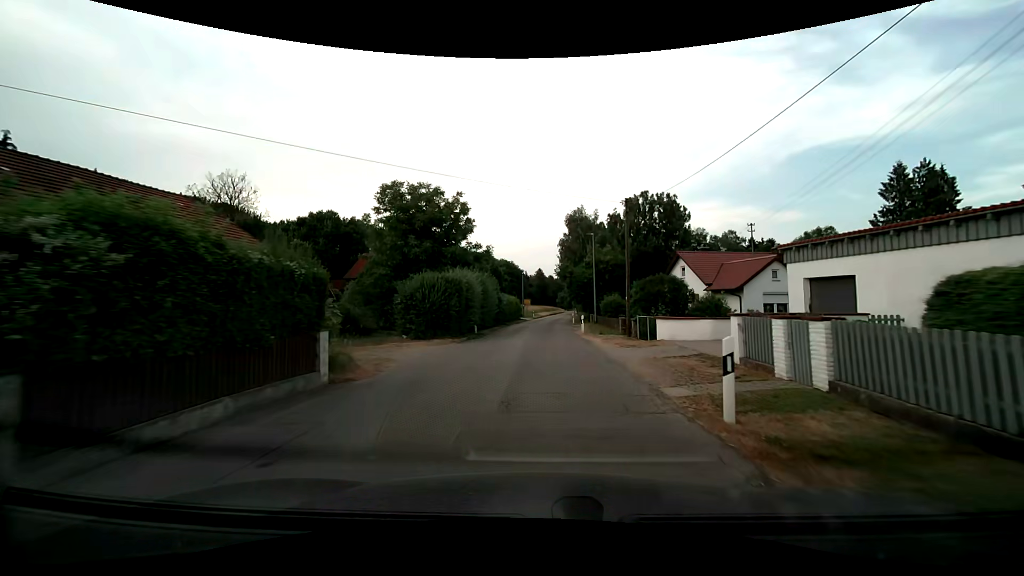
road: unclassified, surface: asphalt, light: Day
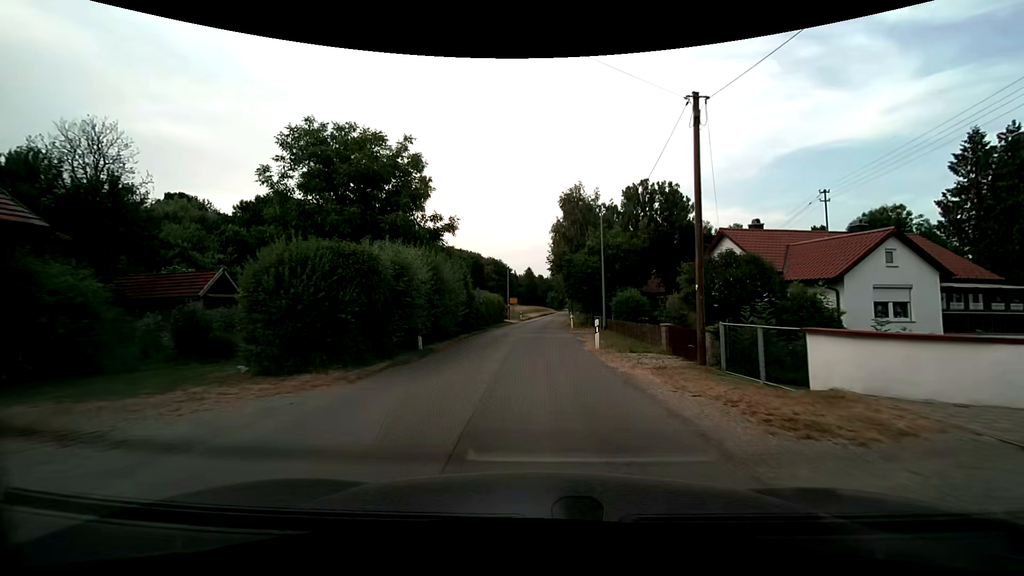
(+0.1, +12.0) m; +1°
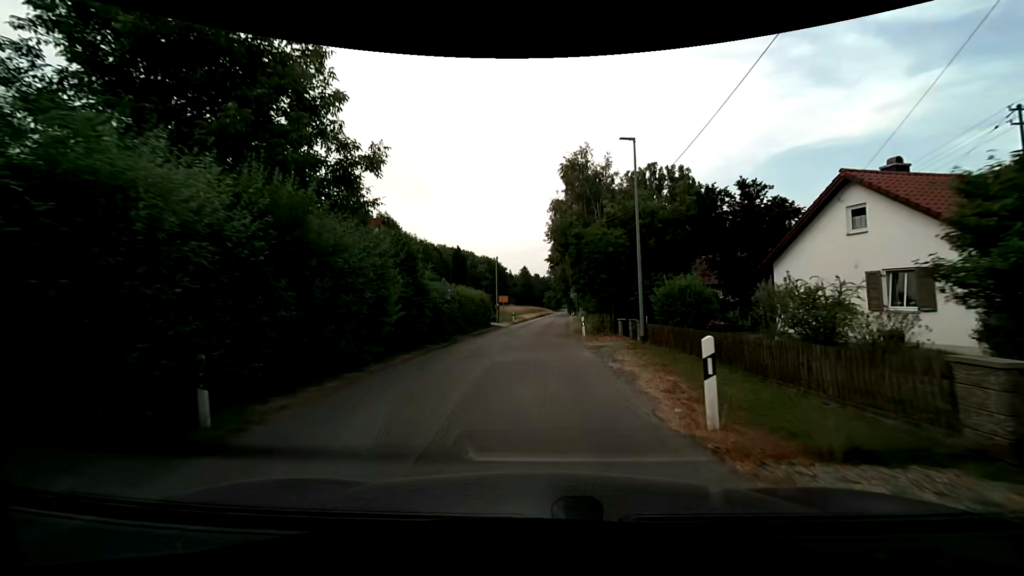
(+0.2, +11.8) m; +1°
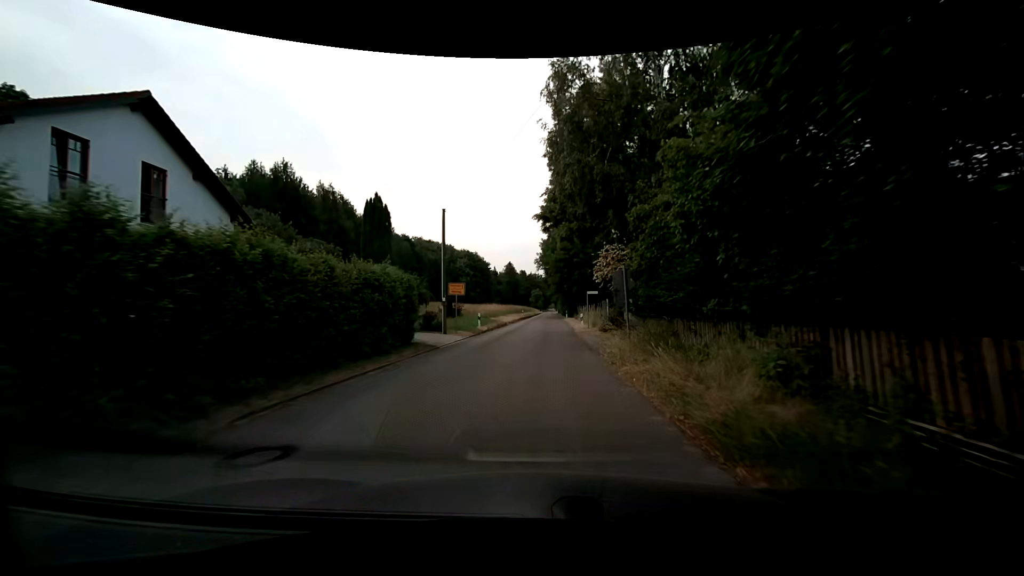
(+0.1, +23.6) m; 0°
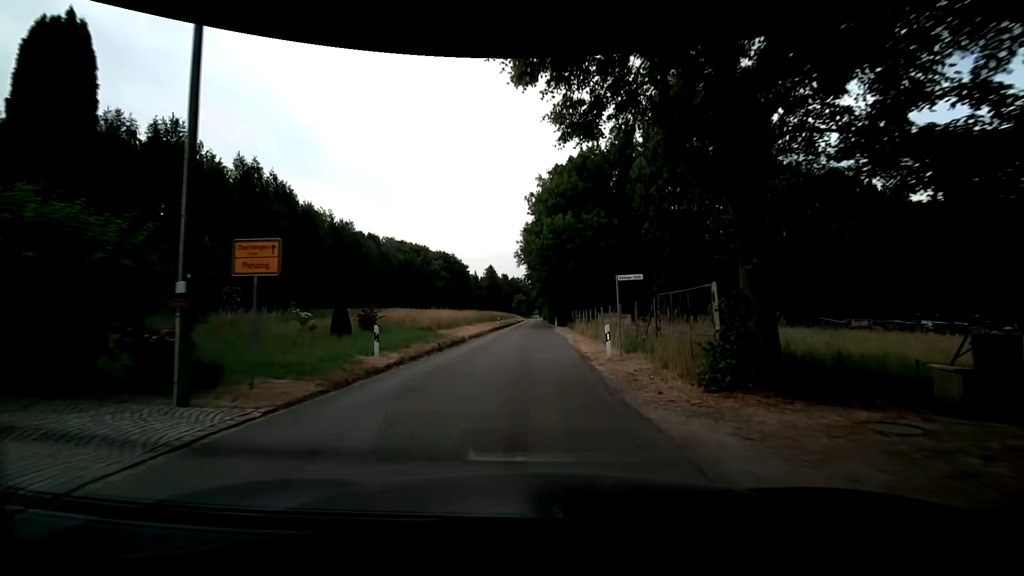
(+0.6, +18.9) m; +3°
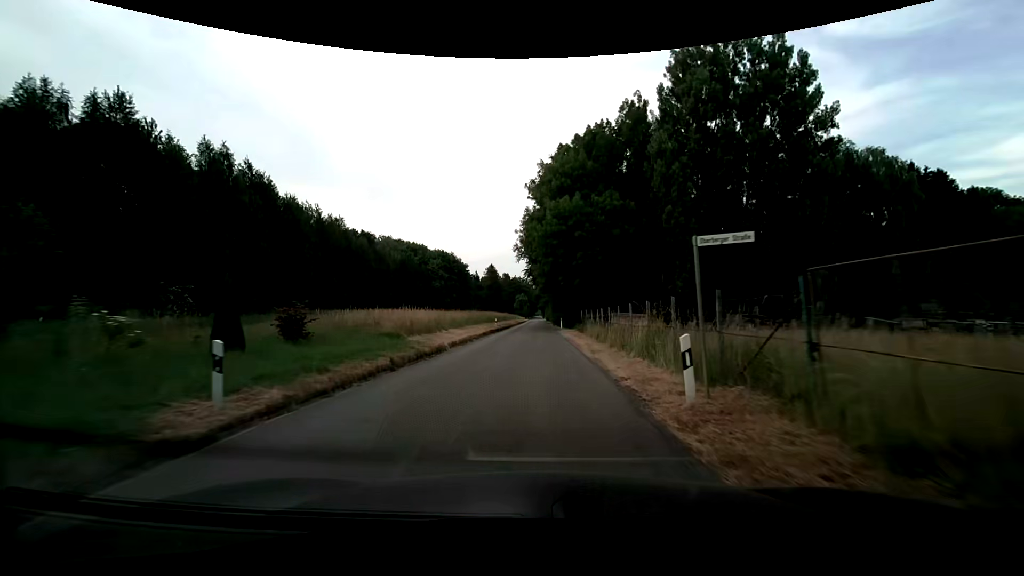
(0.0, +7.7) m; -1°
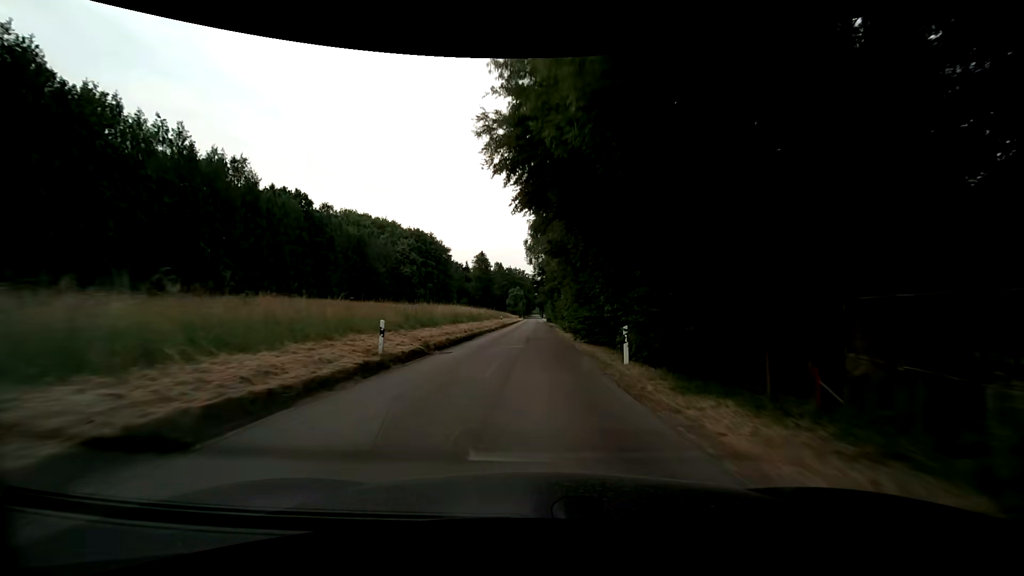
(0.0, +39.5) m; 0°
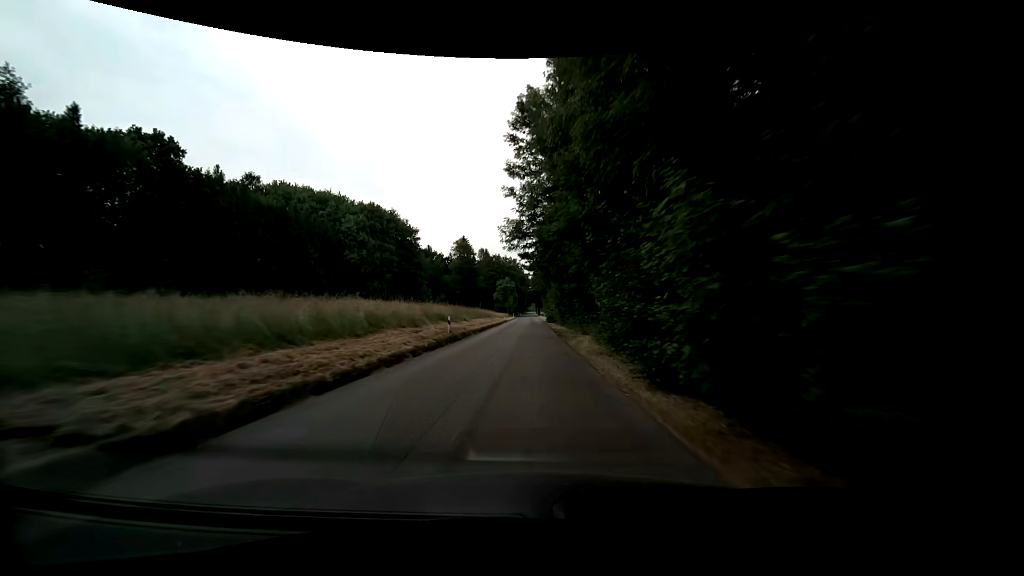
(+0.1, +35.8) m; +1°
(0, +10) (0, +20) (0, +30) (0, +40) (-1, +50) (-1, +60) (-1, +70) (-1, +80) (-1, +90) (-1, +100) m
